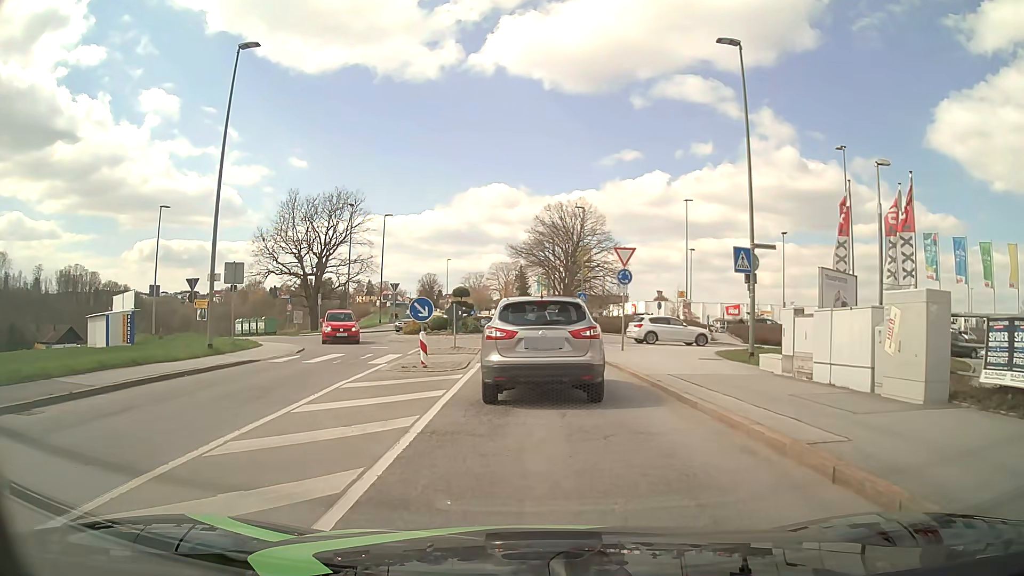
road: tertiary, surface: asphalt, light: Day
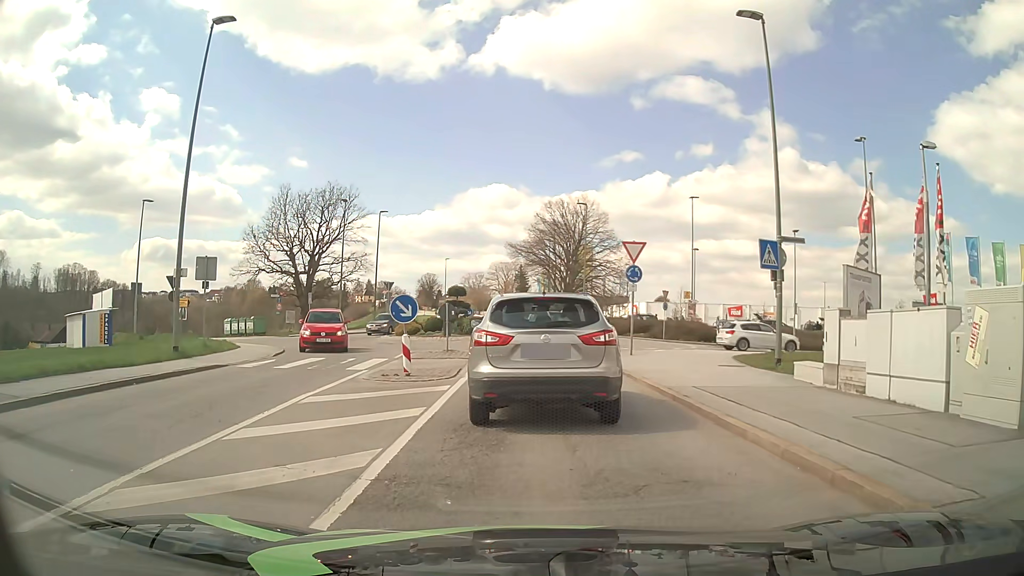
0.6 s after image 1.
(0.0, +2.1) m; +1°
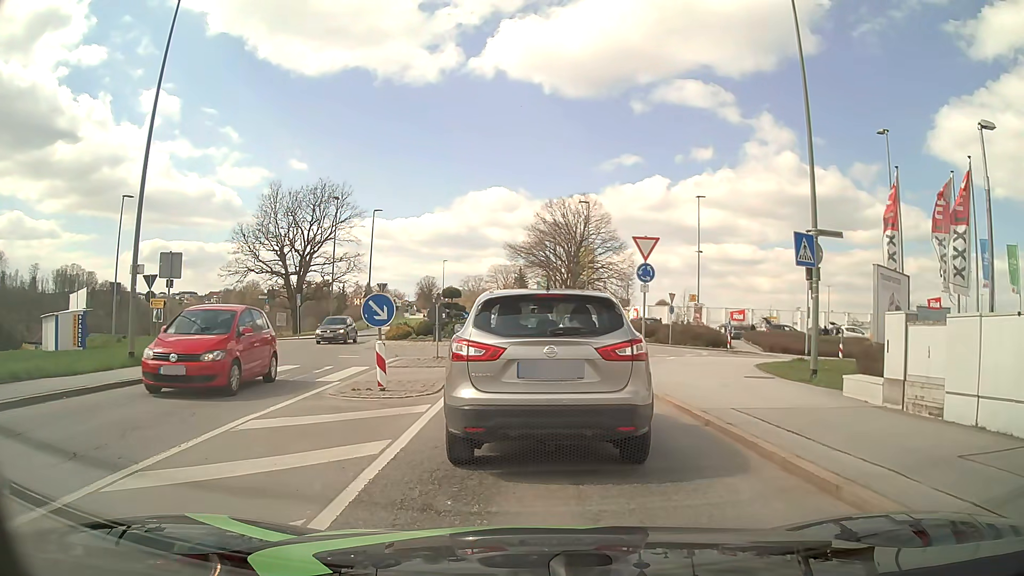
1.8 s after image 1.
(0.0, +2.1) m; -1°
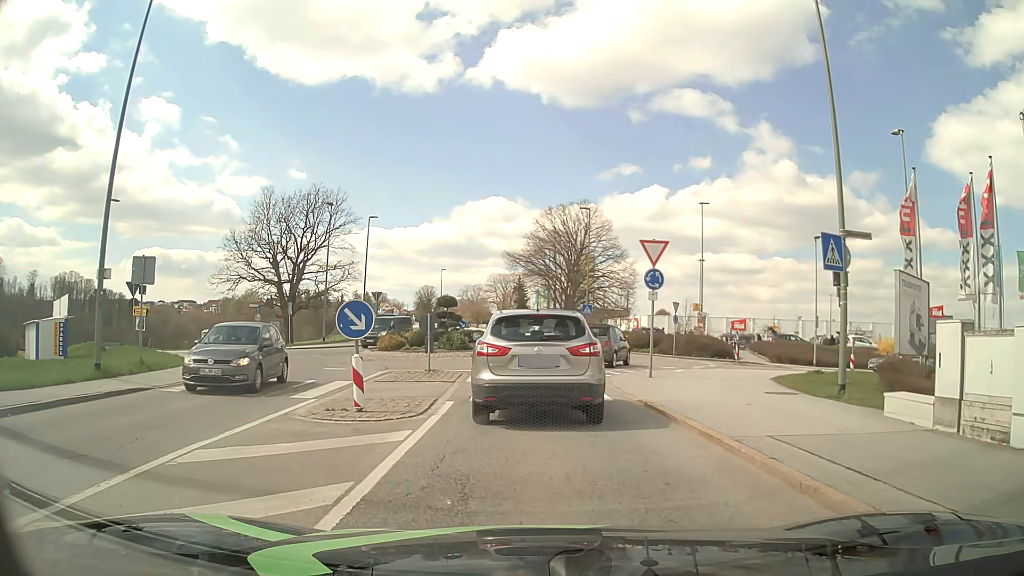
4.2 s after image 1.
(0.0, +1.7) m; +1°
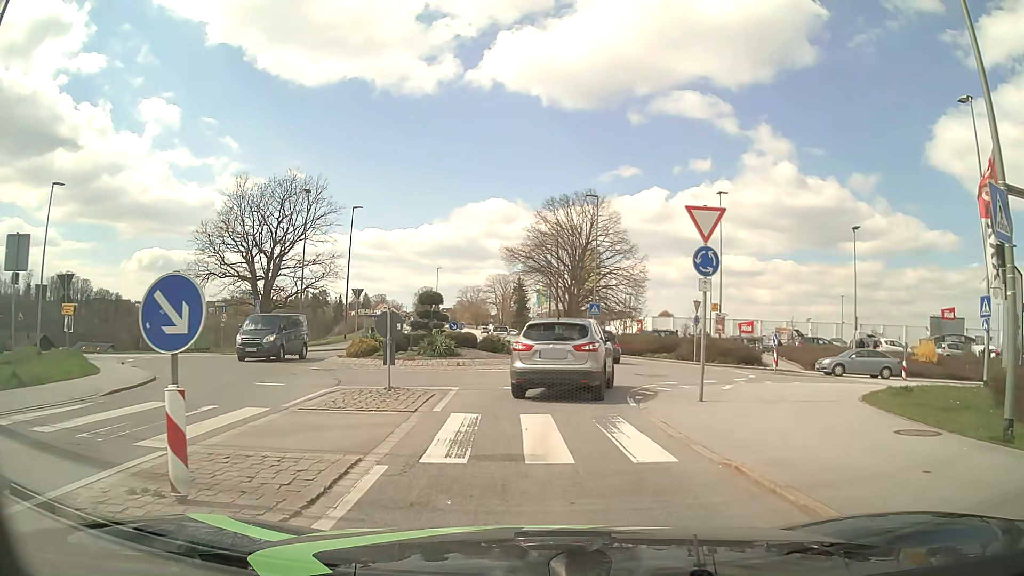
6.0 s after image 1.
(-0.1, +5.9) m; 0°
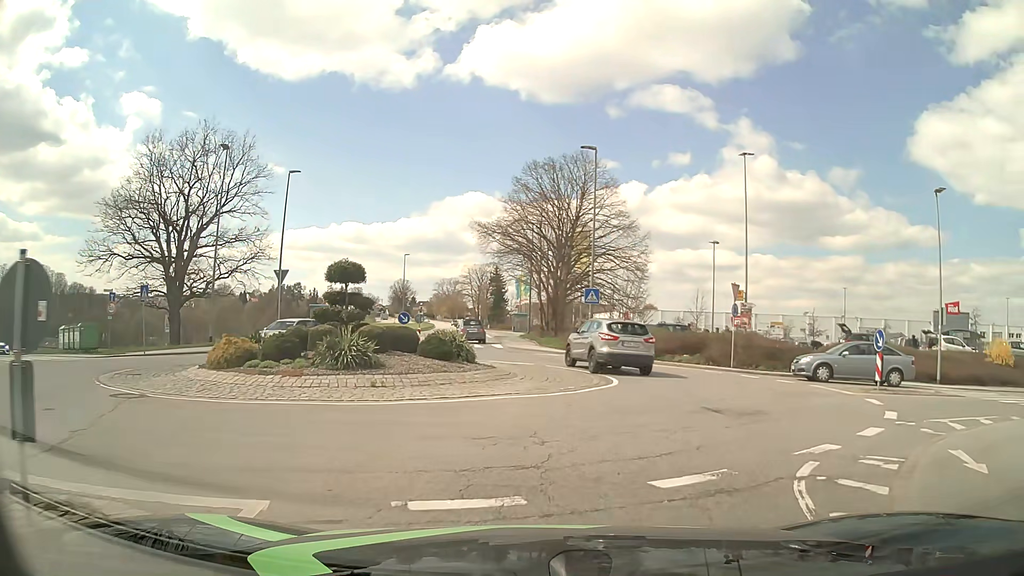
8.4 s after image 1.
(0.0, +10.7) m; +2°
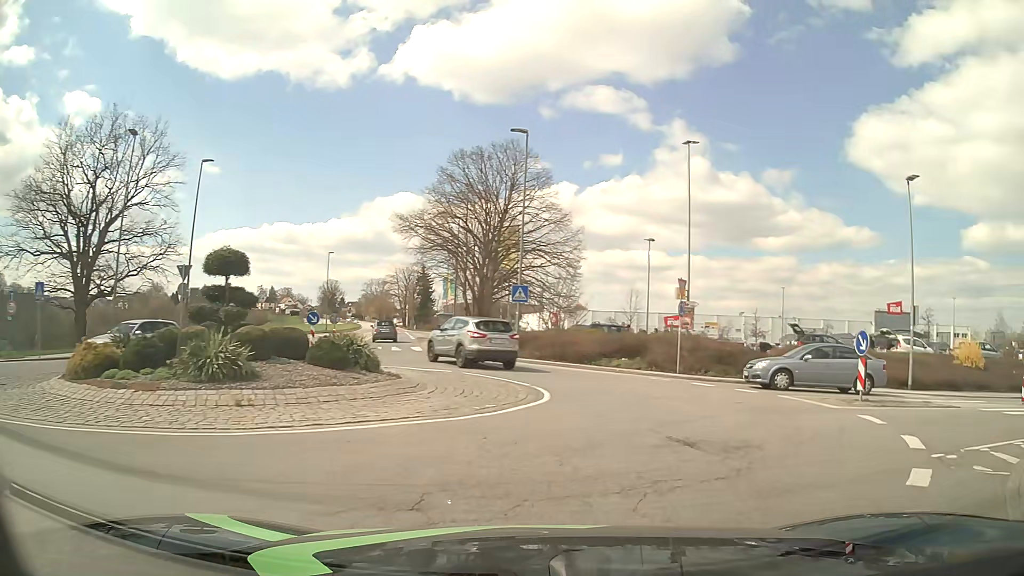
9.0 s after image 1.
(+0.1, +3.2) m; +6°
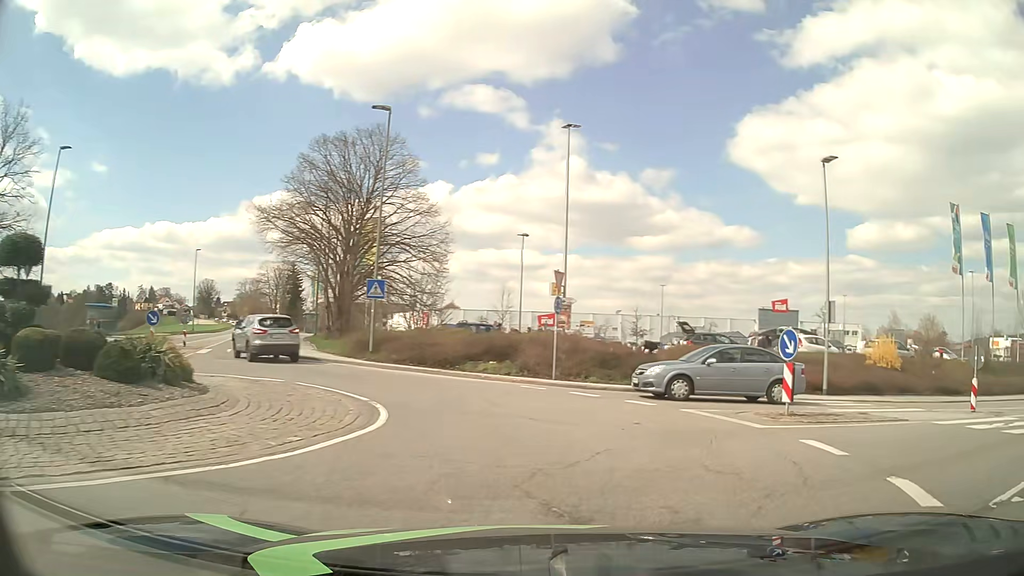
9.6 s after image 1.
(+0.3, +3.3) m; +10°
(0, +10) (-5, +18) (-11, +26) (-16, +35) (-20, +44) (-24, +53) (-27, +62) (-31, +72) (-35, +81) (-39, +90) m
